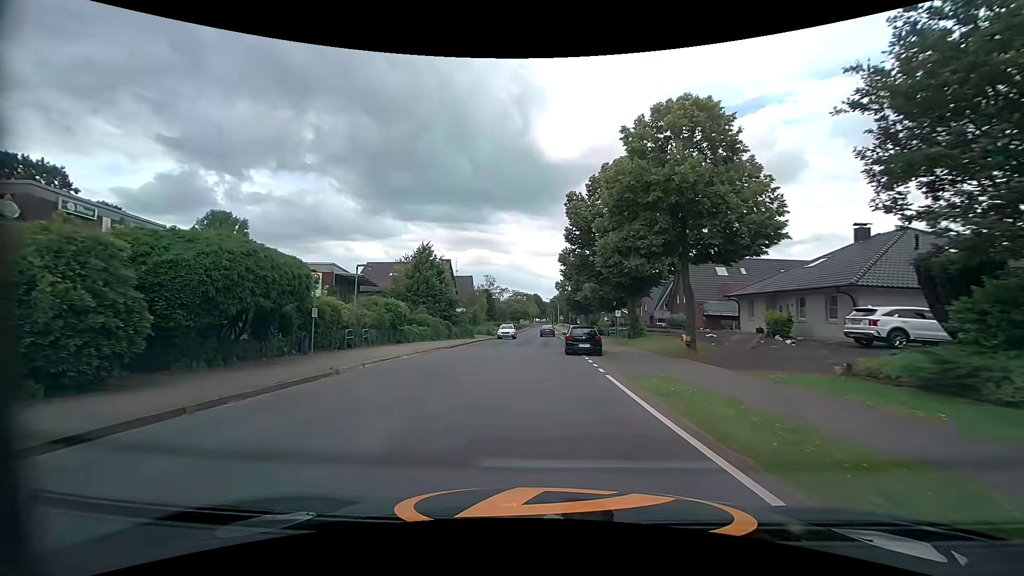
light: Day
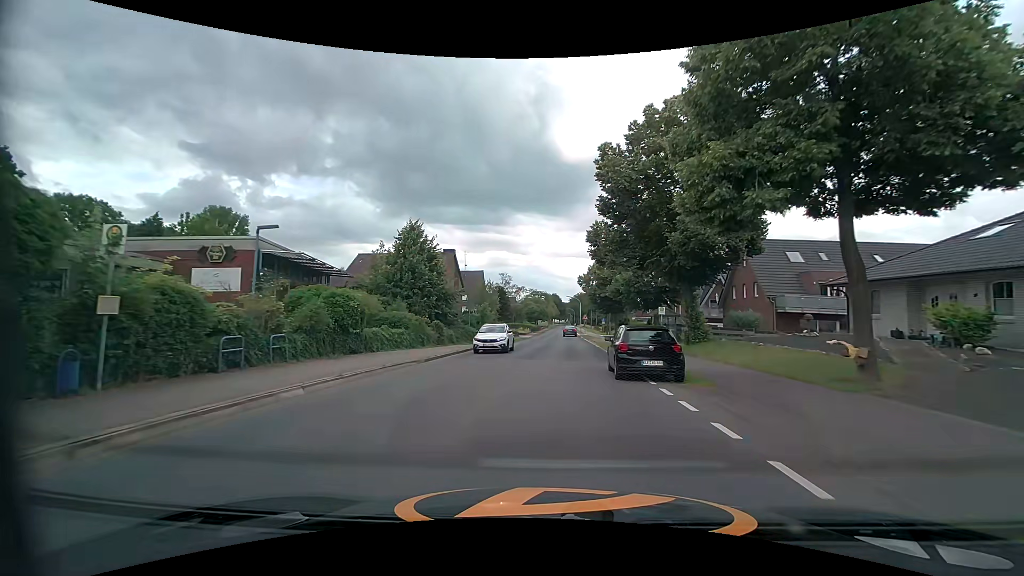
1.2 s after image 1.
(-0.3, +10.9) m; -2°
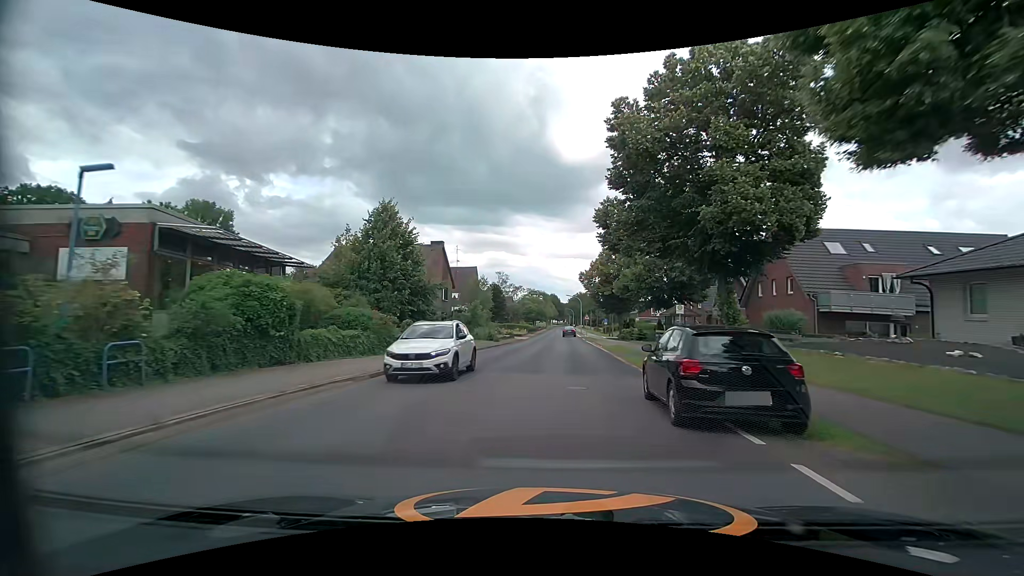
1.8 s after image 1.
(0.0, +6.0) m; 0°
